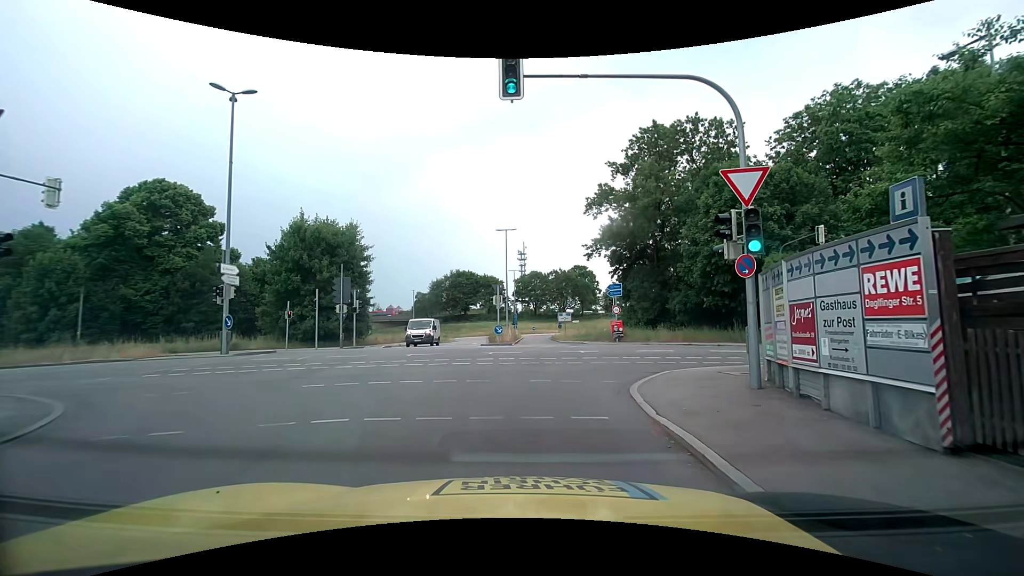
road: tertiary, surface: asphalt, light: Day
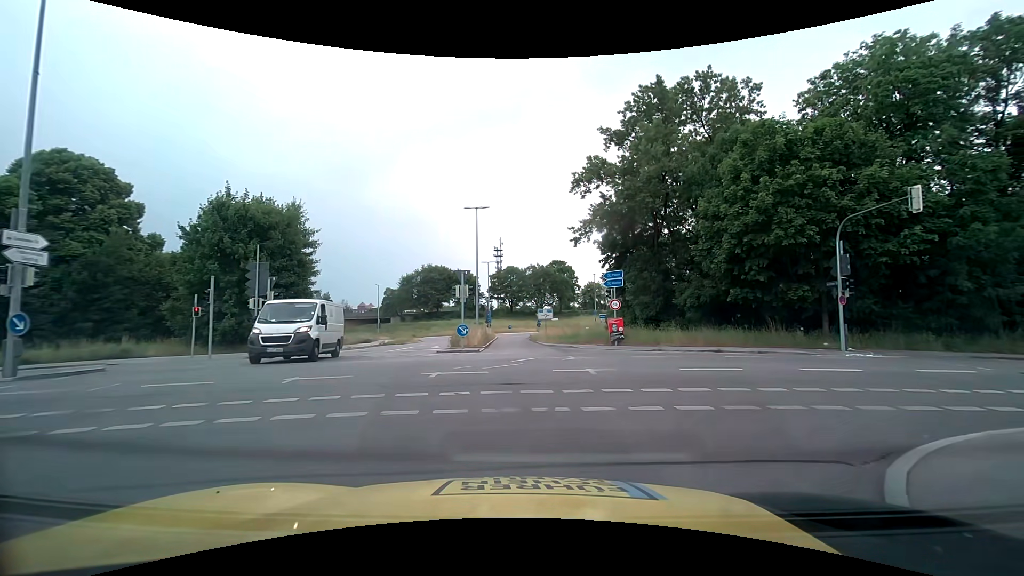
(+0.1, +8.4) m; +4°
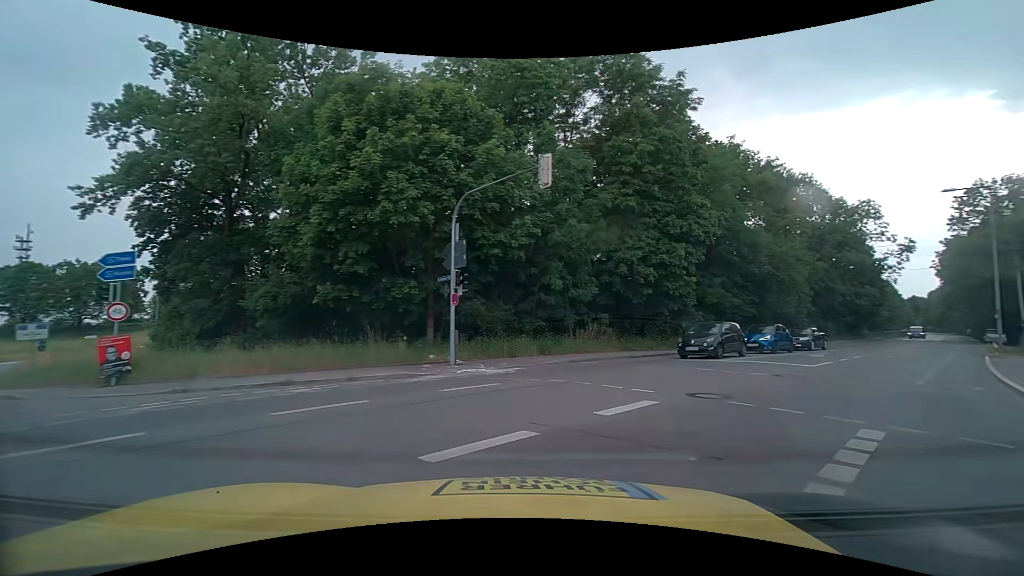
(+2.6, +8.8) m; +43°
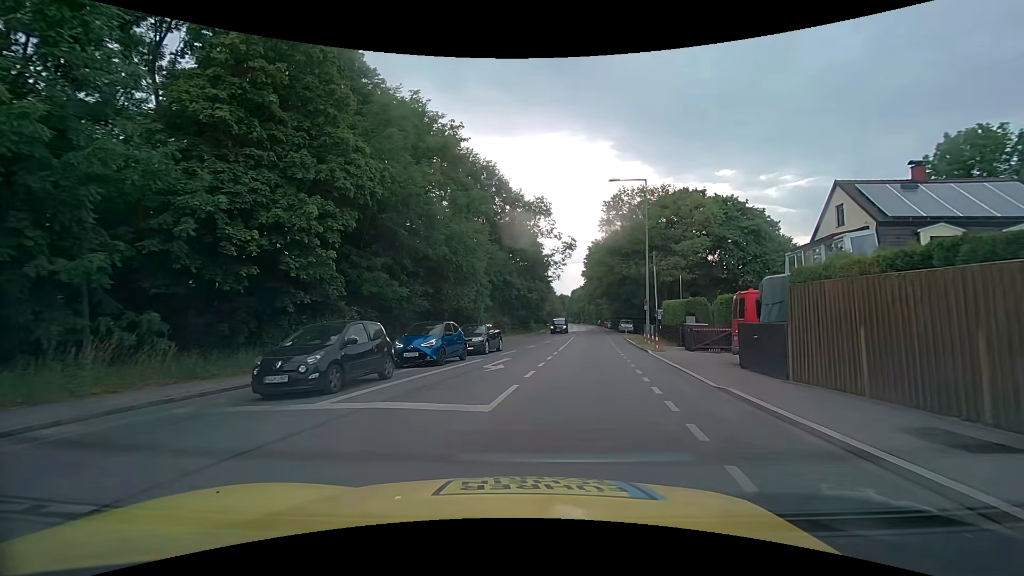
(+4.0, +10.0) m; +33°
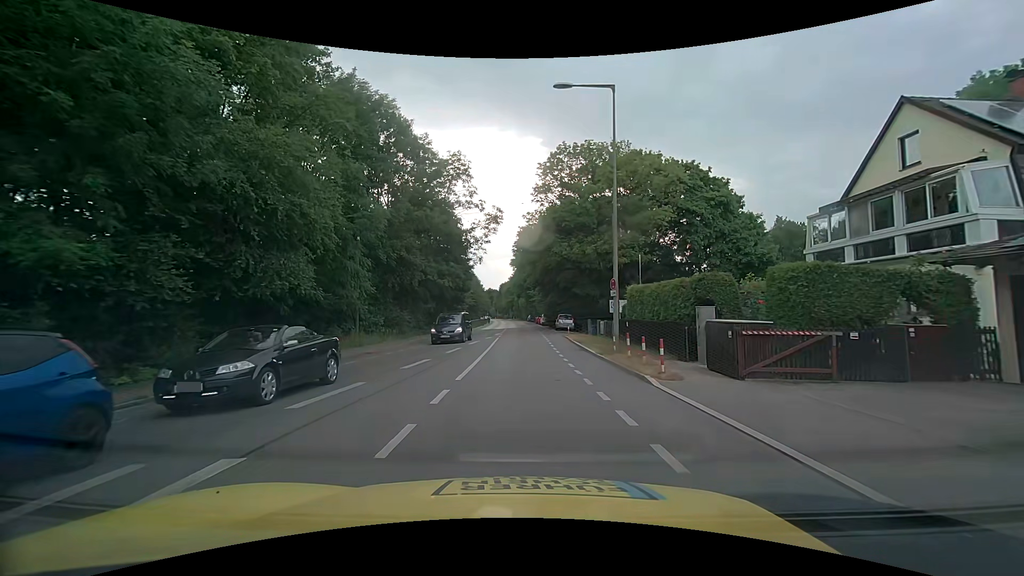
(+1.0, +13.2) m; +7°
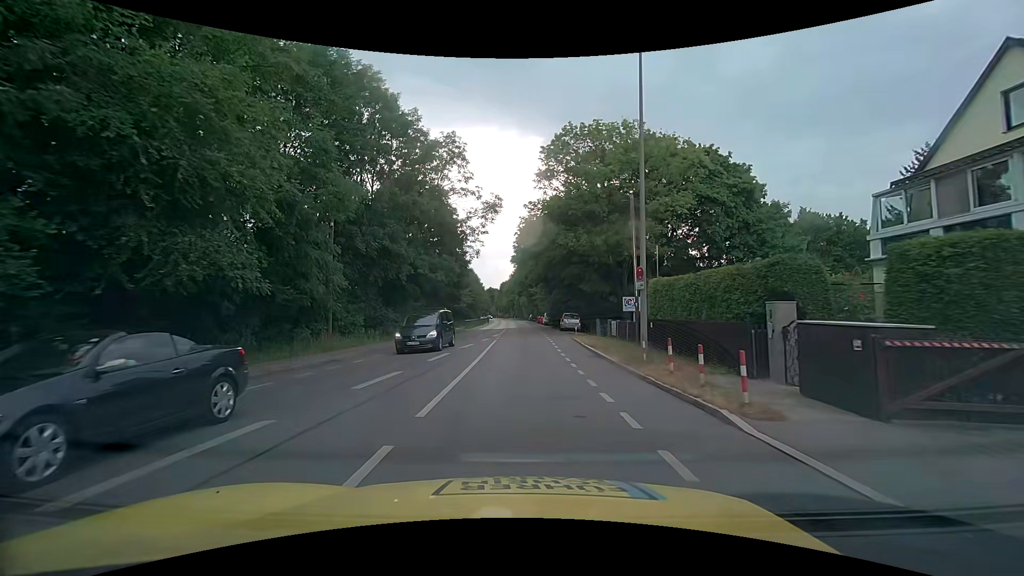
(0.0, +4.2) m; 0°
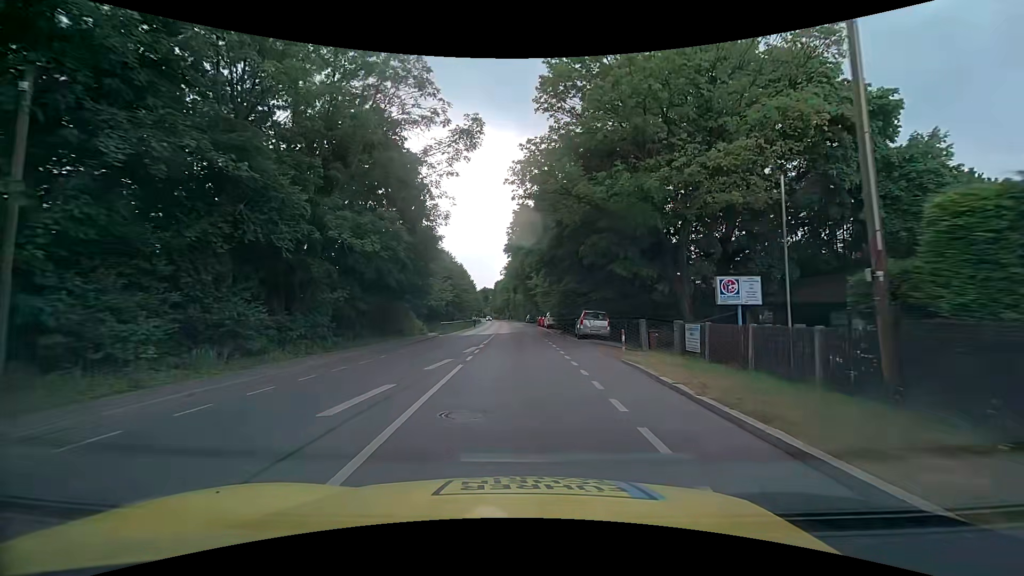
(0.0, +15.4) m; +1°
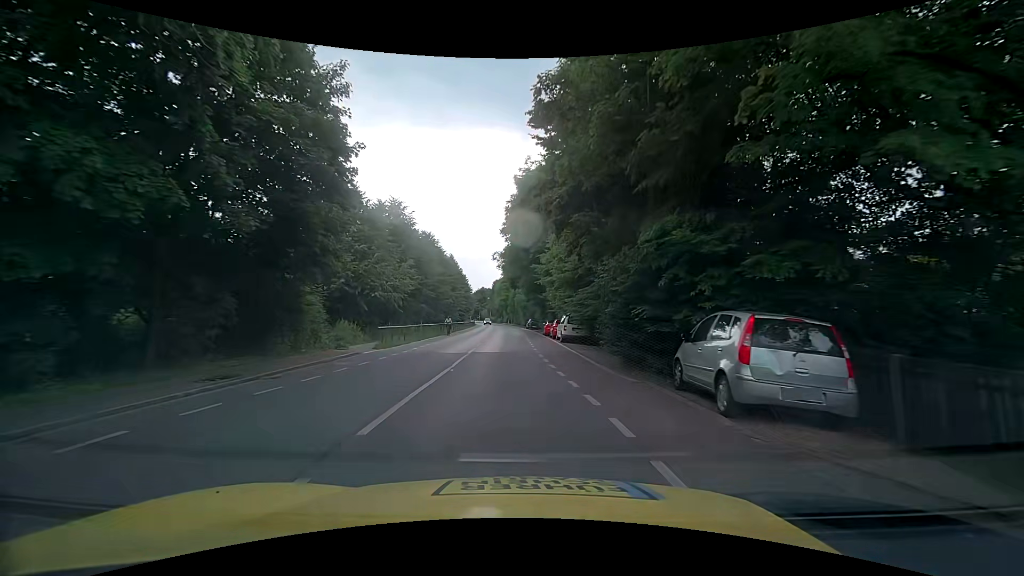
(-0.2, +18.9) m; 0°
(0, +10) (0, +20) (0, +30) (-1, +40) (-1, +50) (-2, +60) (-2, +70) (-2, +80) (-3, +90) (-4, +100) m
